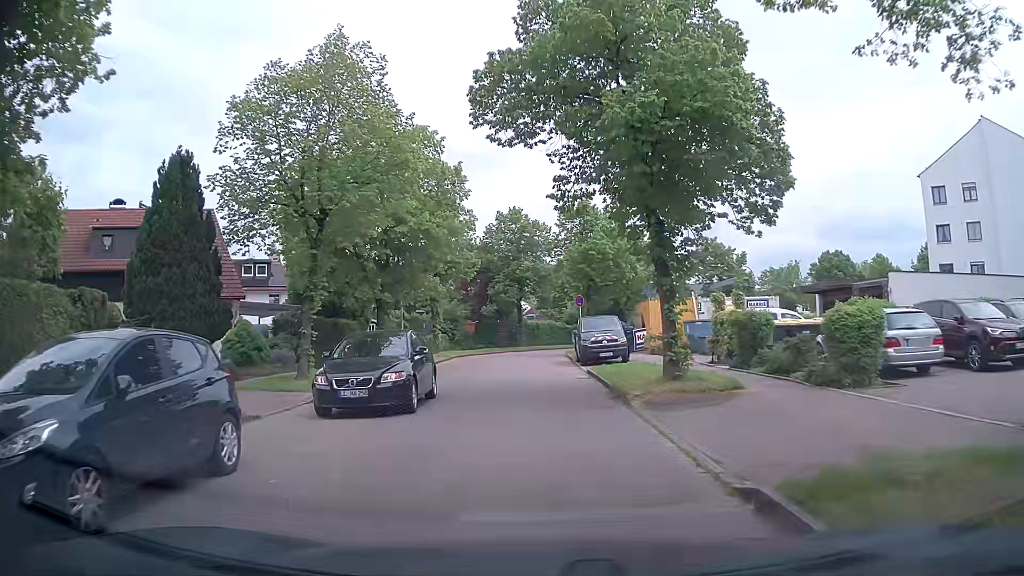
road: residential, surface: asphalt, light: Day
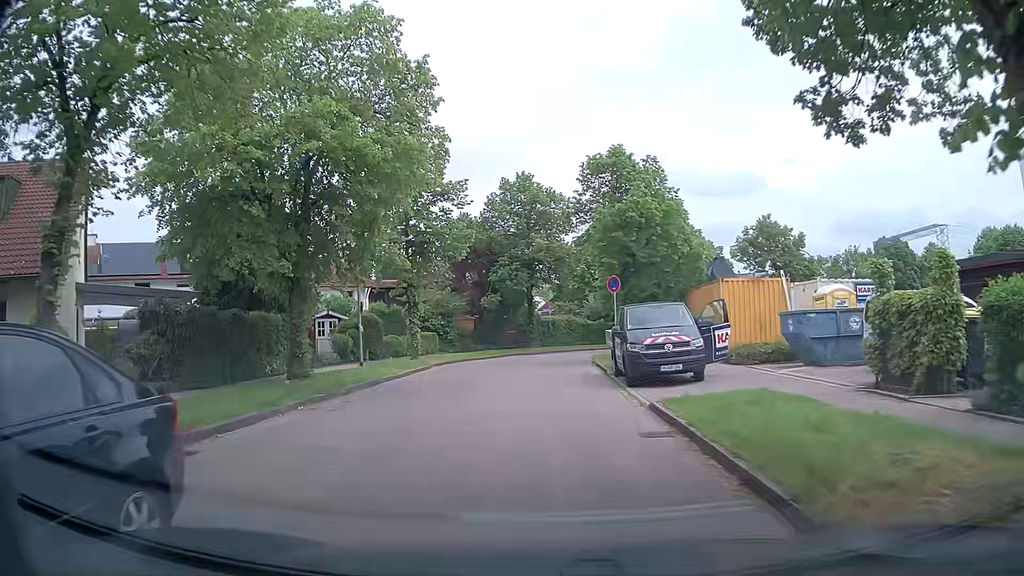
(-0.3, +11.0) m; -2°
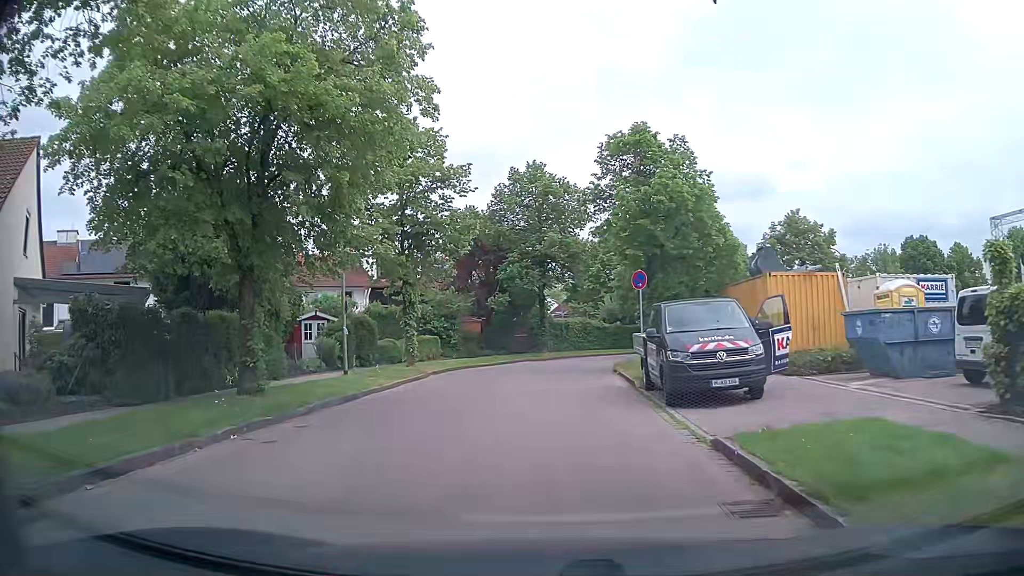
(0.0, +3.6) m; -1°
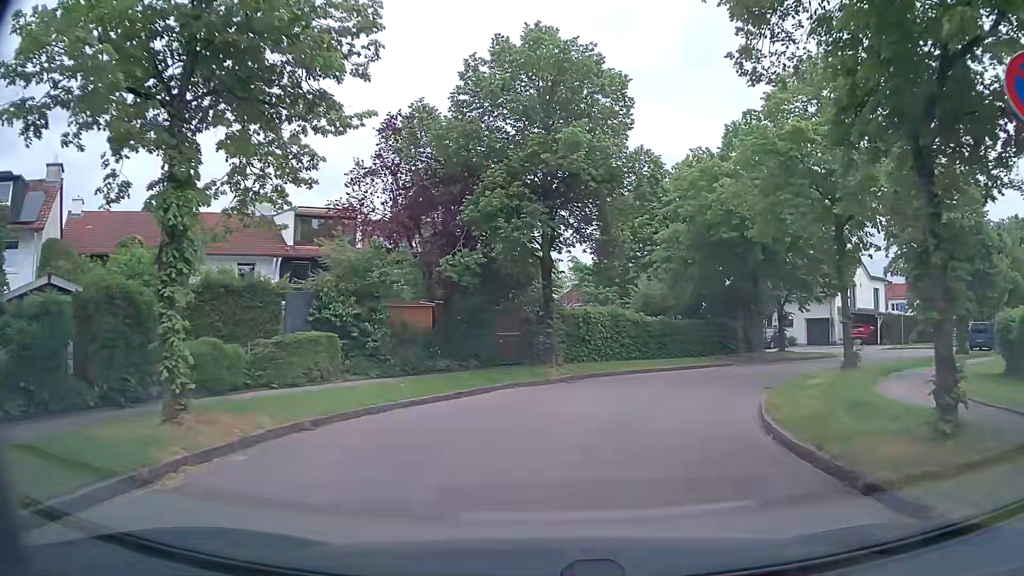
(-0.6, +17.9) m; -1°
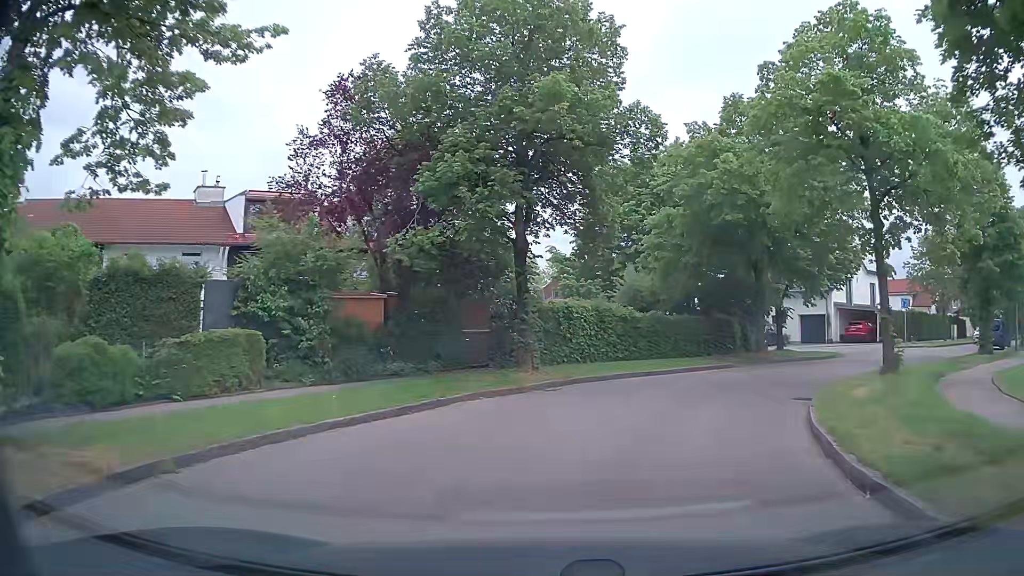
(+0.1, +3.4) m; +2°
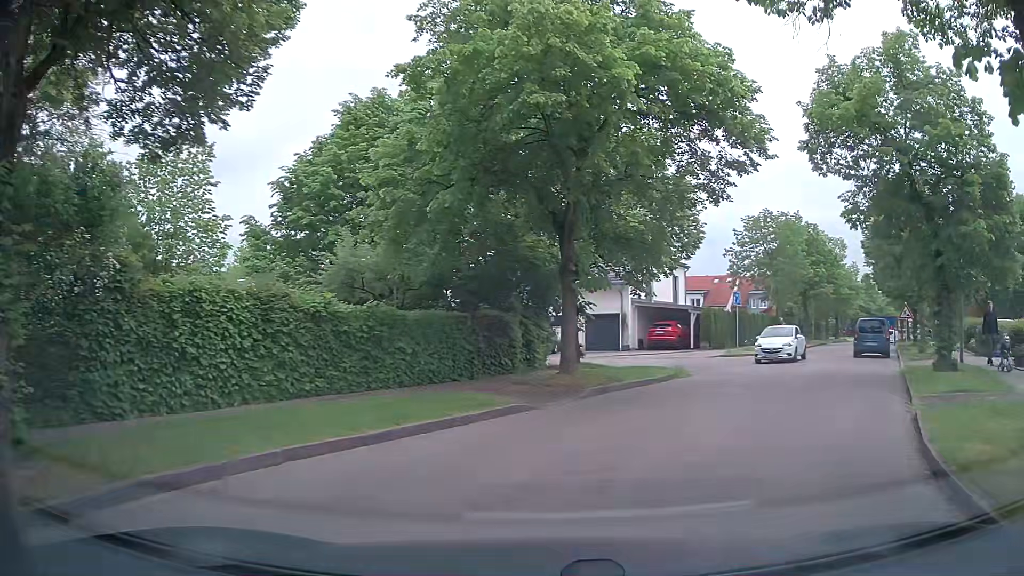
(+1.8, +11.4) m; +23°
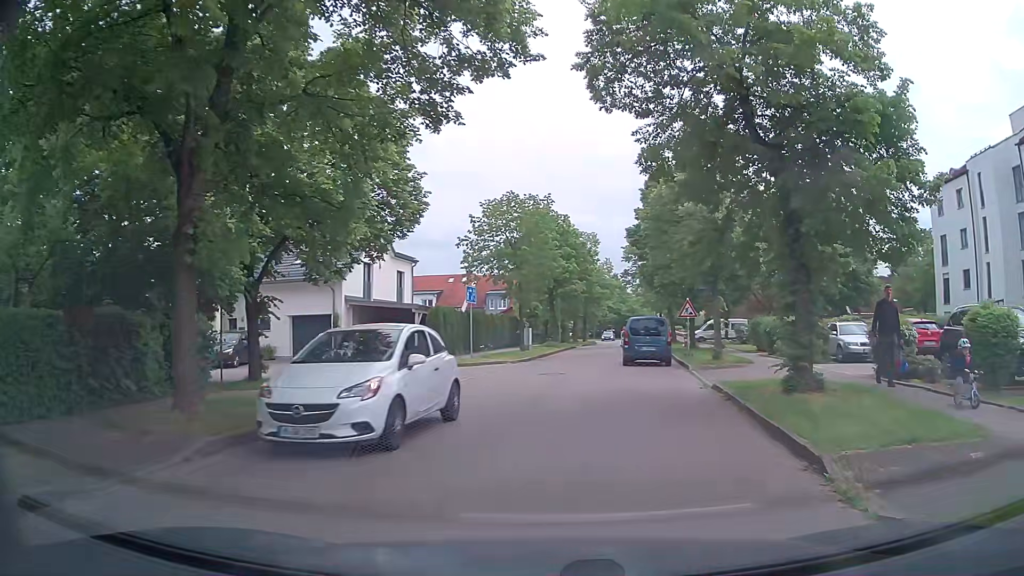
(+1.0, +6.2) m; +20°
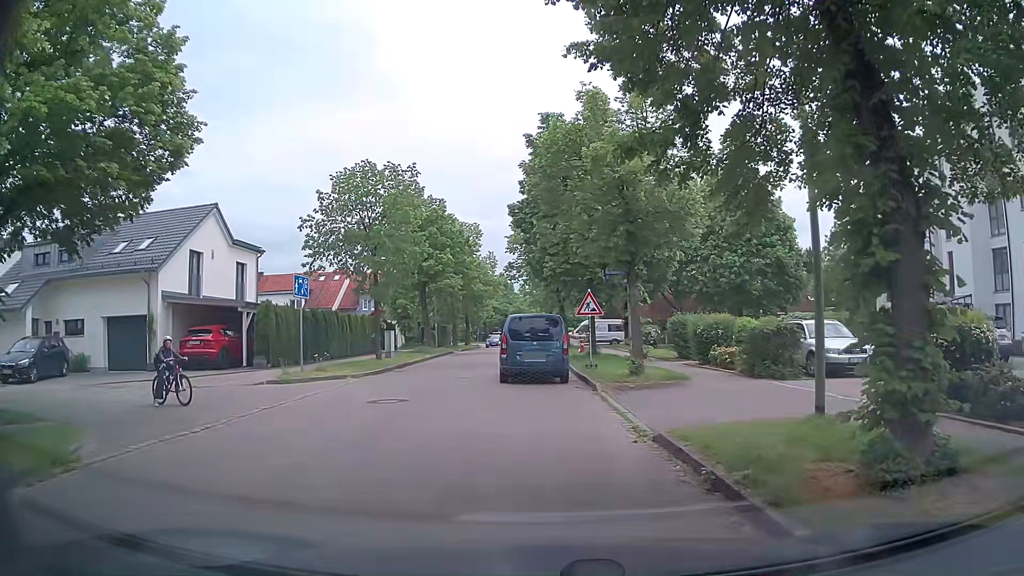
(+0.9, +7.1) m; +10°
